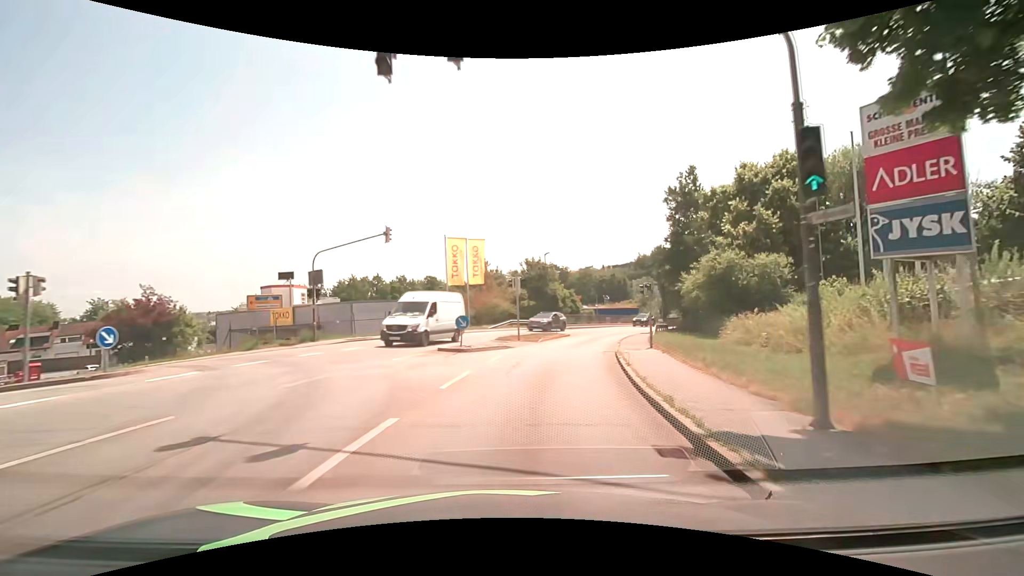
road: tertiary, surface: asphalt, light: Day
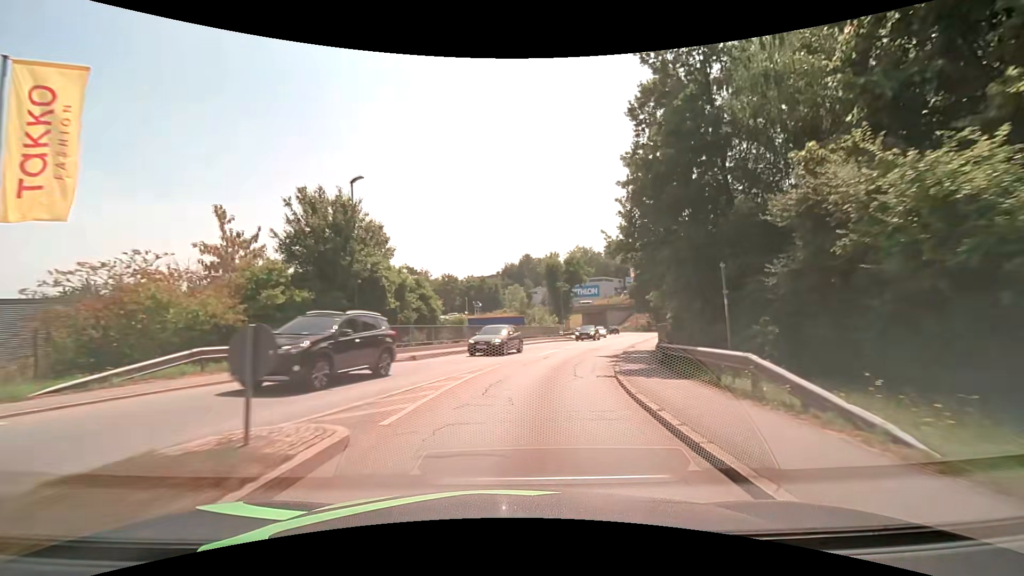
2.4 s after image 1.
(+4.5, +29.9) m; +15°
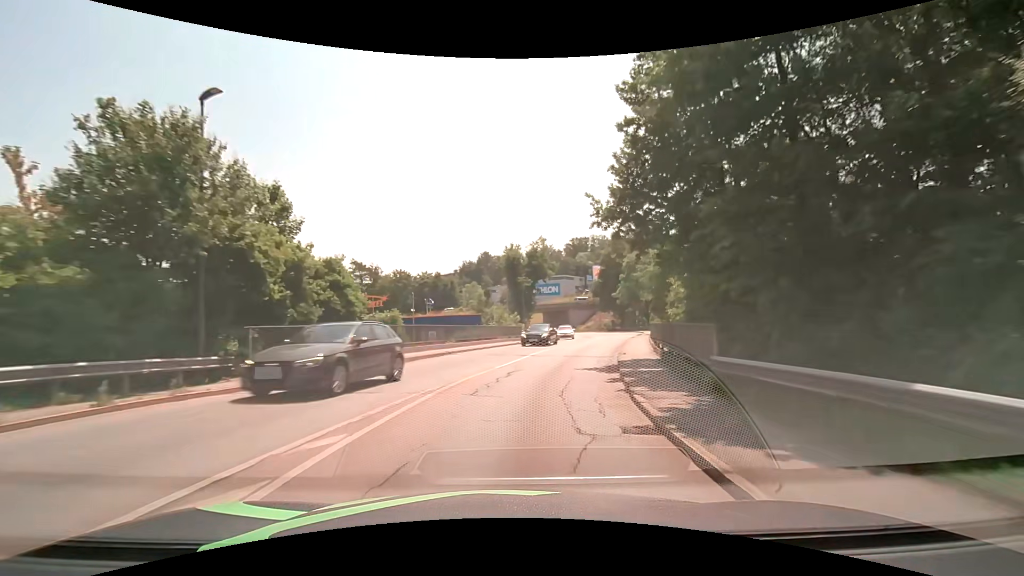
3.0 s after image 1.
(+0.4, +7.6) m; +6°
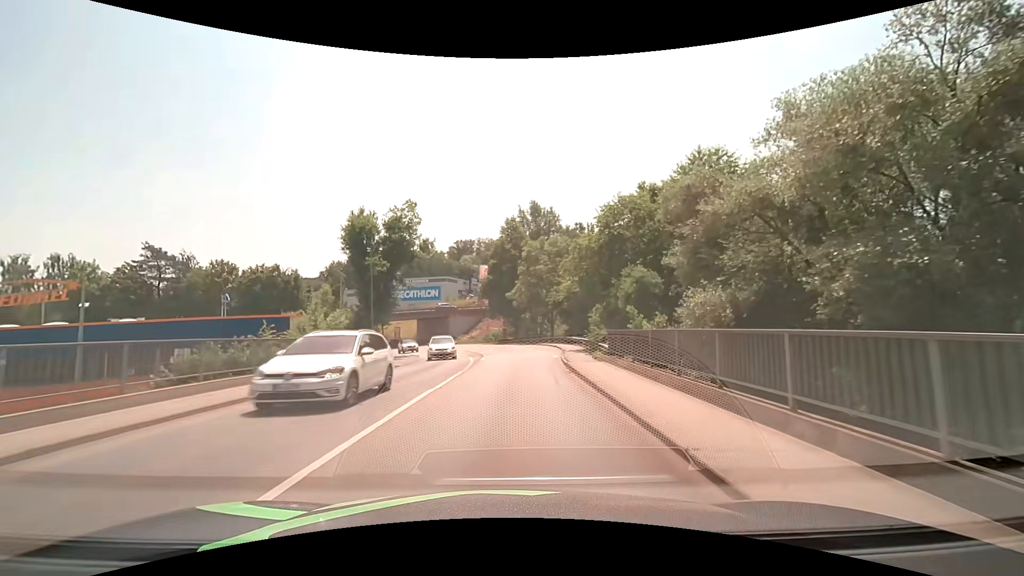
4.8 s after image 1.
(+2.8, +22.6) m; +14°
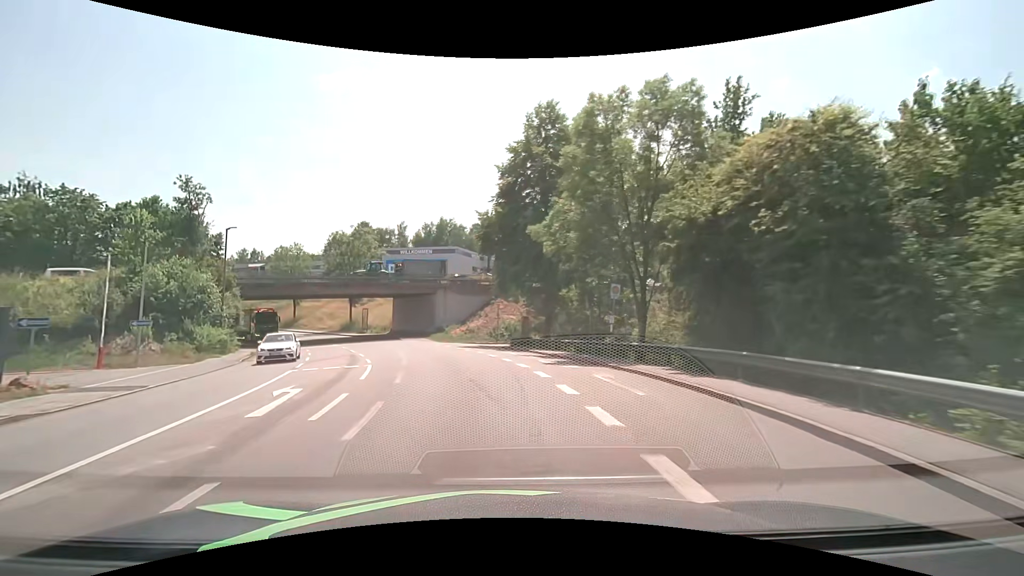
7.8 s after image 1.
(+0.8, +38.0) m; -3°
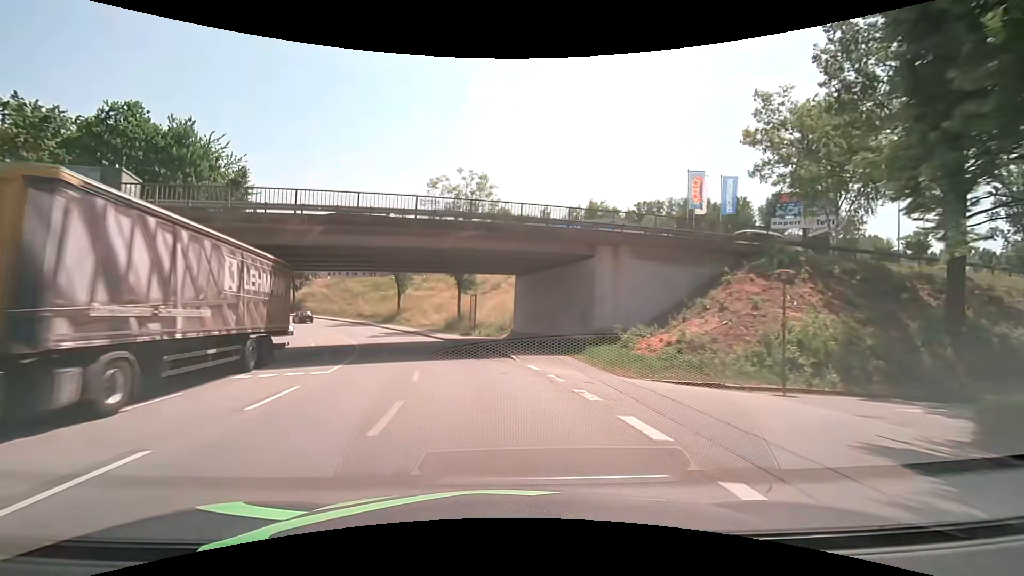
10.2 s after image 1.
(-4.4, +30.0) m; -16°
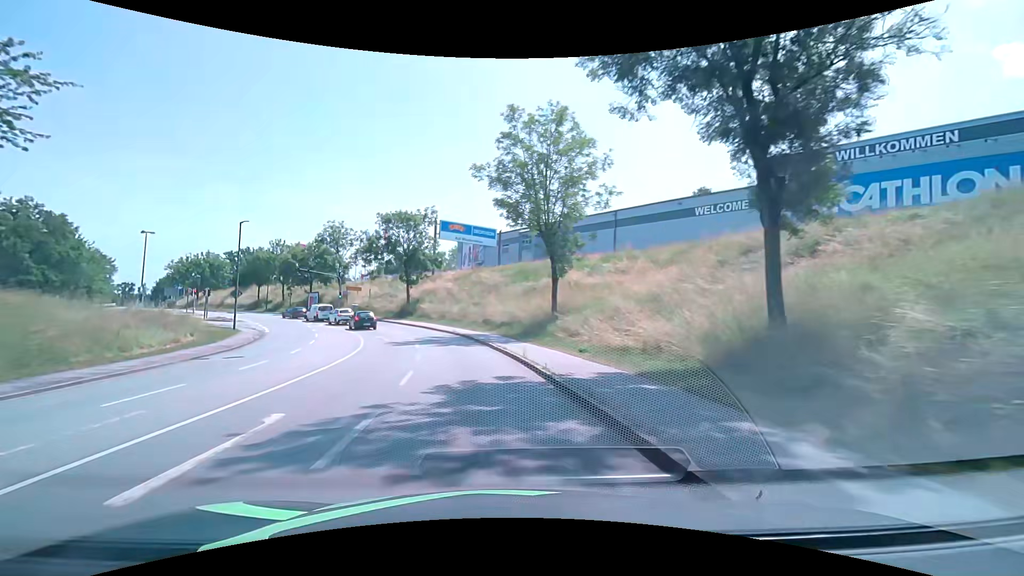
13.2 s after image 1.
(-6.7, +37.3) m; -19°
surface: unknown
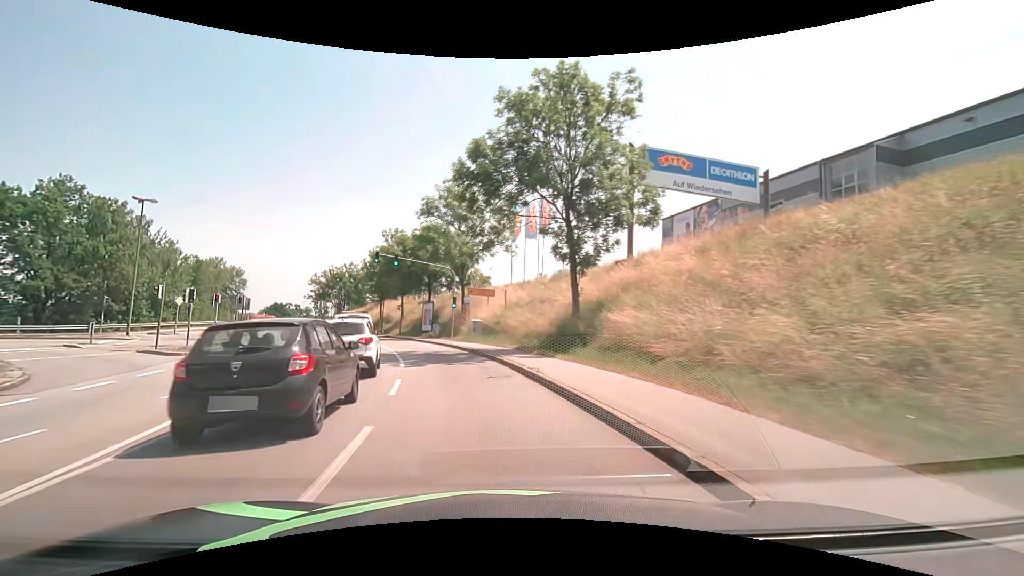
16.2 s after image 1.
(-6.4, +36.8) m; -20°
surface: asphalt
(-1, +10) (-2, +20) (-5, +29) (-9, +39) (-13, +48) (-17, +57) (-22, +66) (-27, +74) (-32, +83) (-36, +92) m
